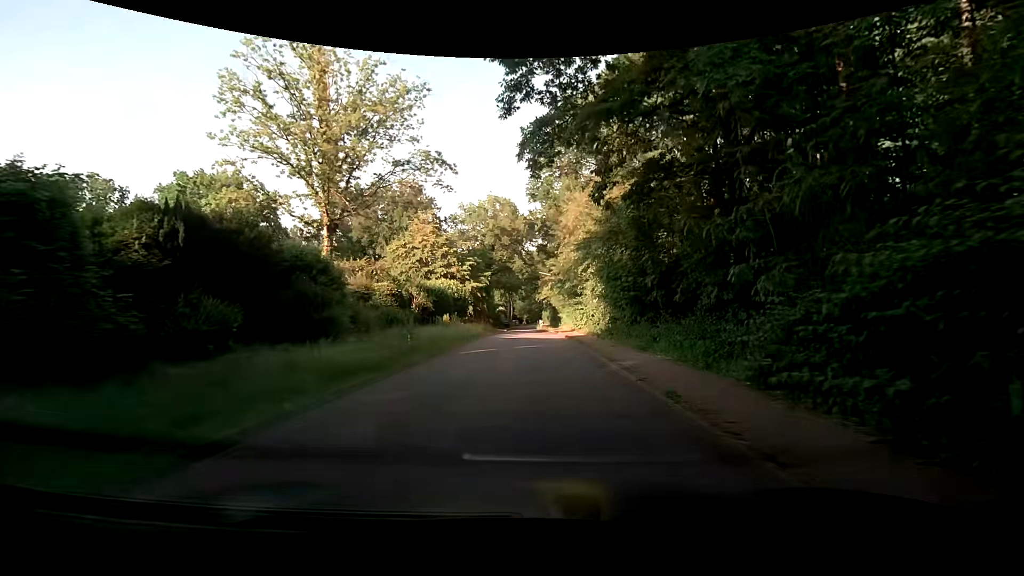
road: residential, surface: asphalt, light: Day
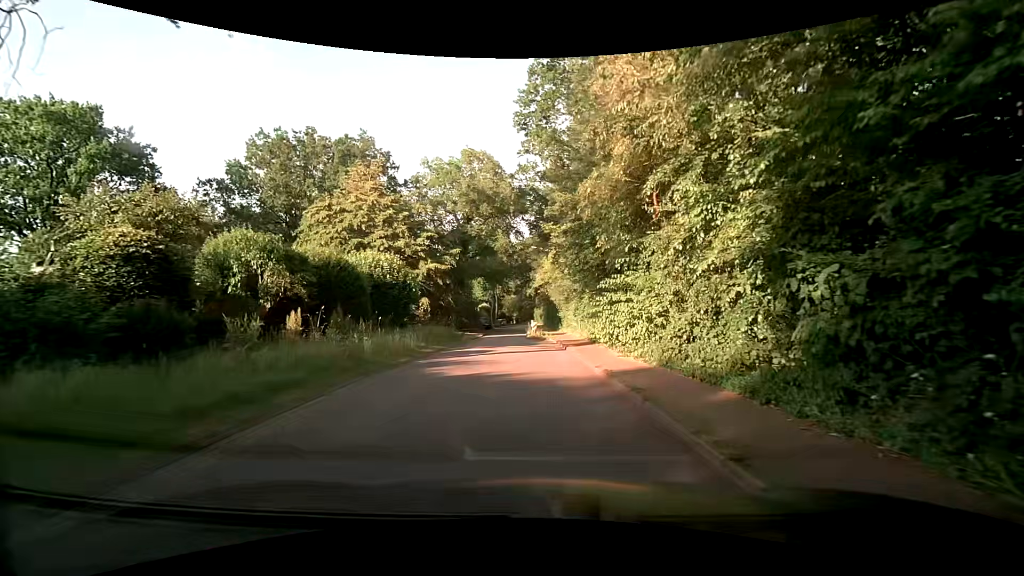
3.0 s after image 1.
(+0.3, +19.7) m; +3°
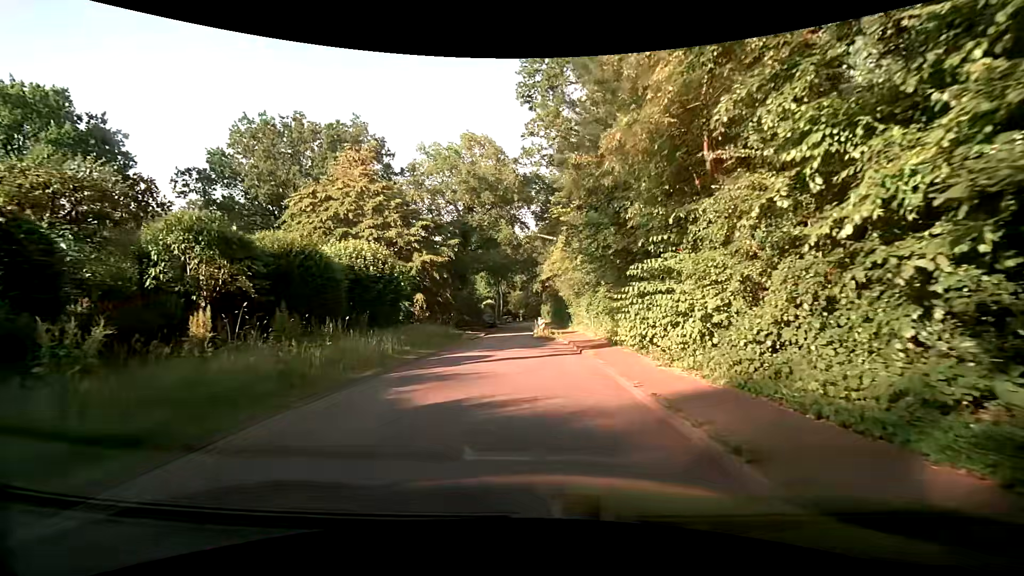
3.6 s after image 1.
(-0.1, +3.9) m; -1°
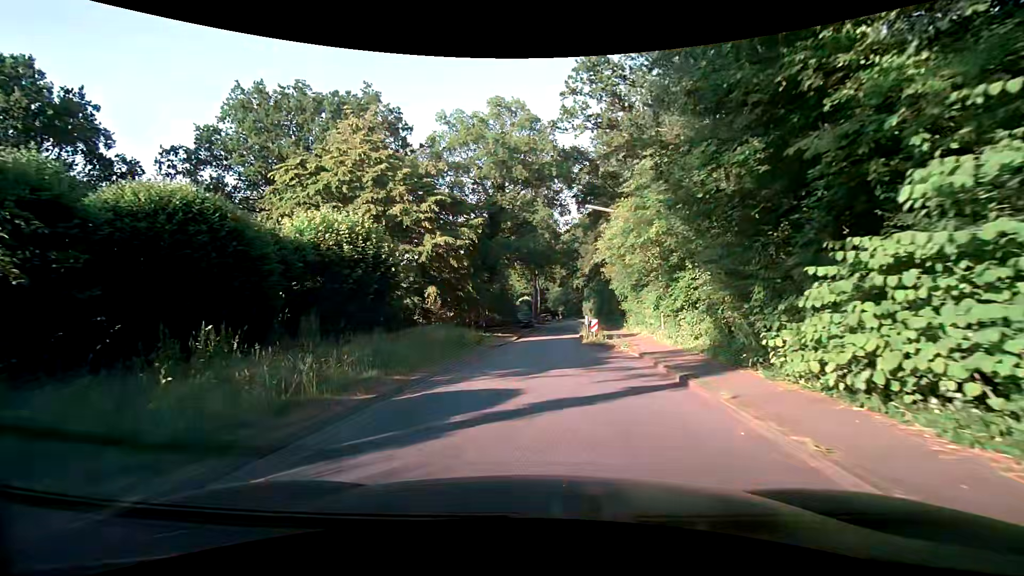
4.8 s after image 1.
(-0.4, +7.9) m; -4°
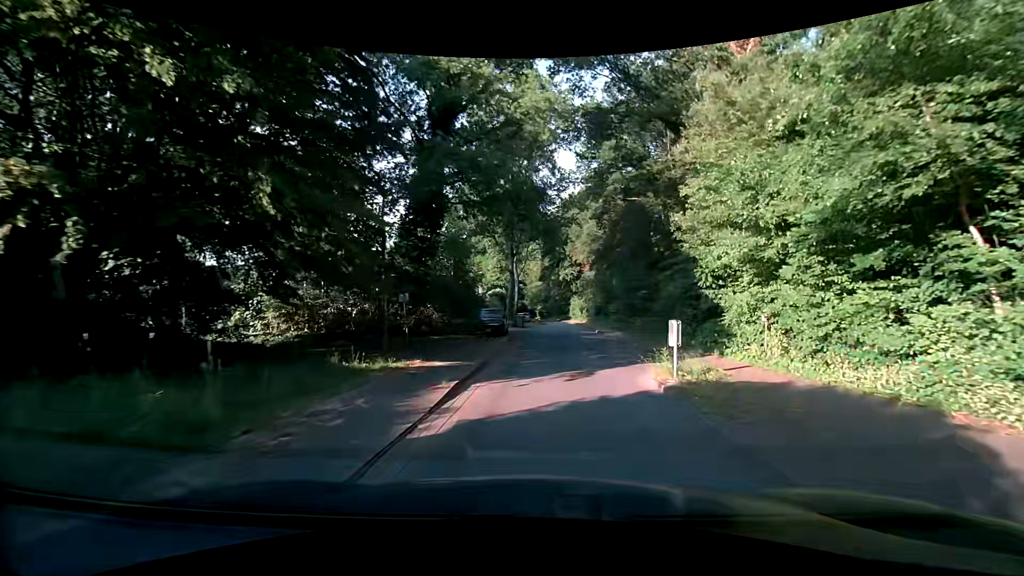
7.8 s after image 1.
(-0.6, +20.8) m; +1°
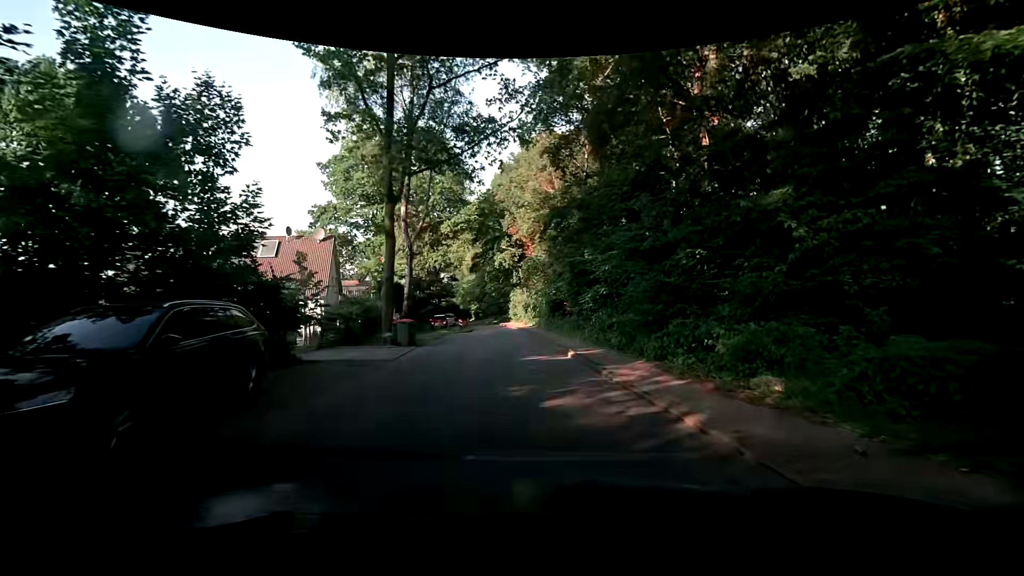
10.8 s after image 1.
(+2.0, +21.4) m; +10°
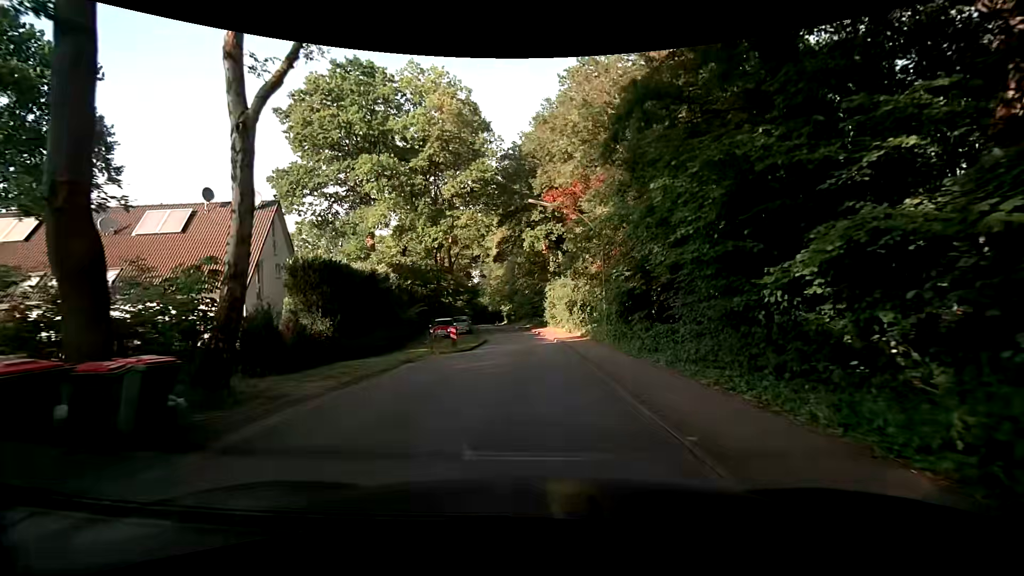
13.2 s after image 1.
(-0.9, +16.5) m; -6°
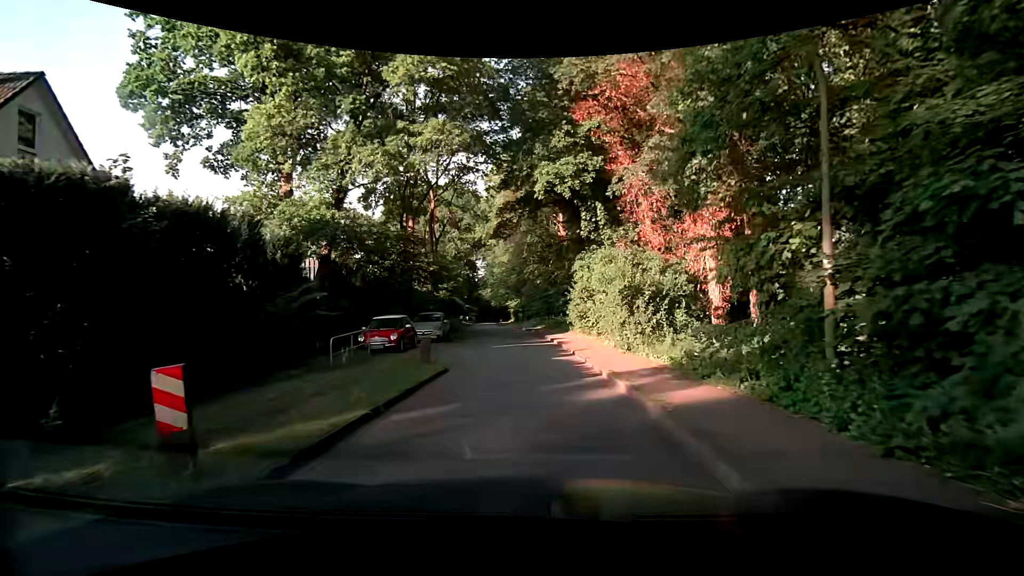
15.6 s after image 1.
(-0.2, +16.0) m; 0°
